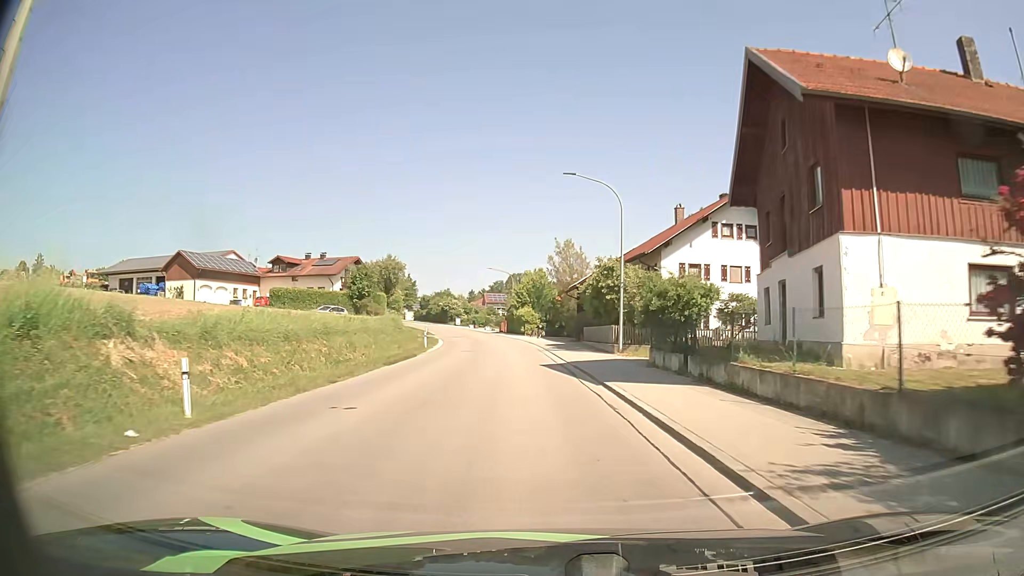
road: tertiary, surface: asphalt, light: Day
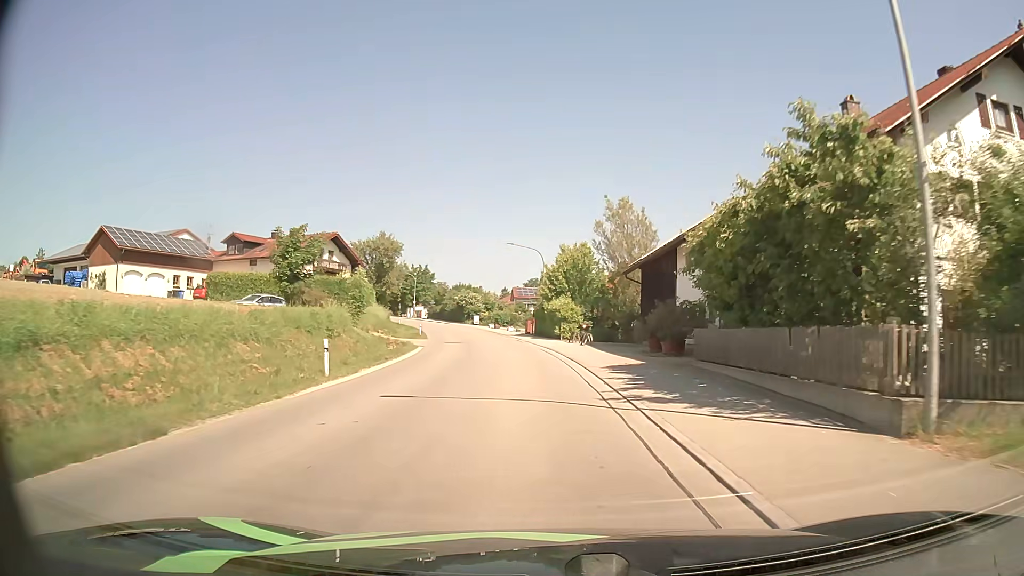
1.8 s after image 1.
(-0.7, +22.8) m; -3°
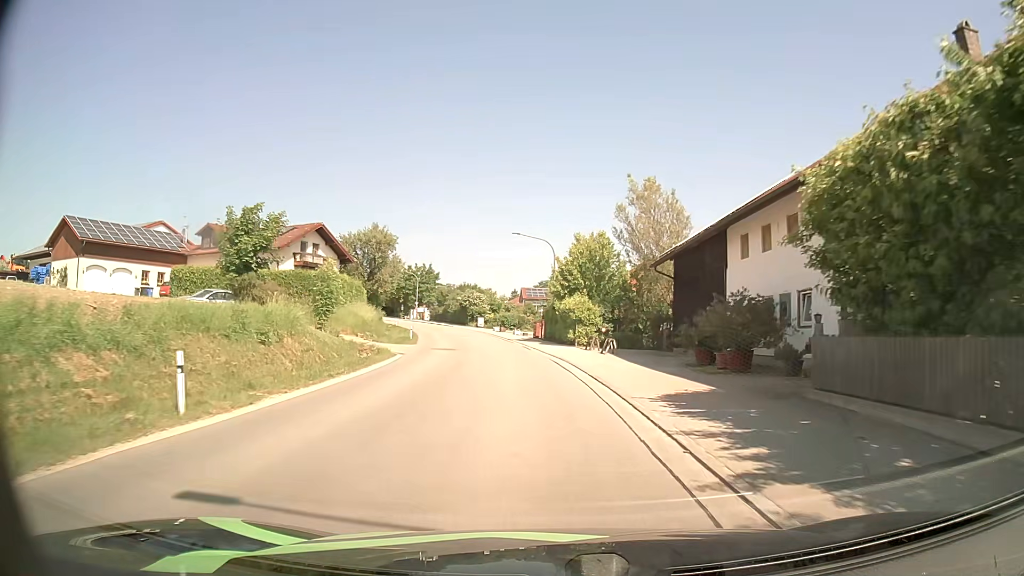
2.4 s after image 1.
(-0.1, +7.6) m; -1°
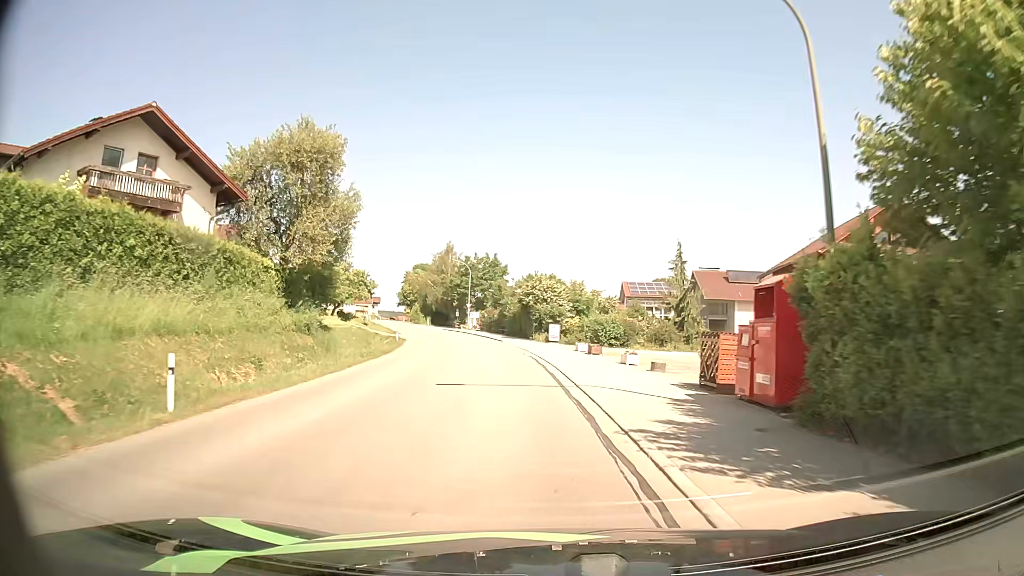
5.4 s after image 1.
(-2.1, +37.1) m; -8°
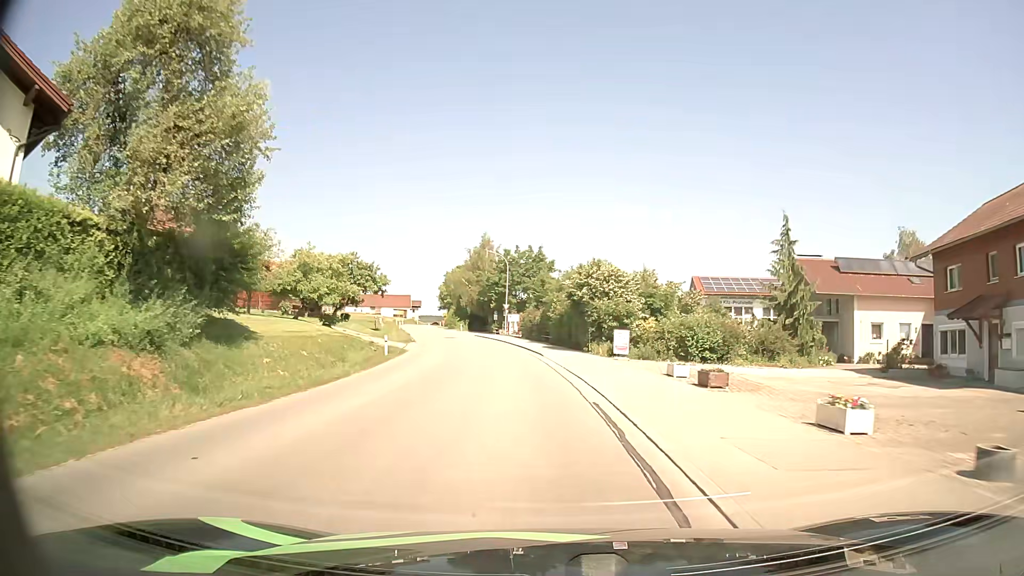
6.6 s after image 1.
(-0.5, +14.4) m; -4°
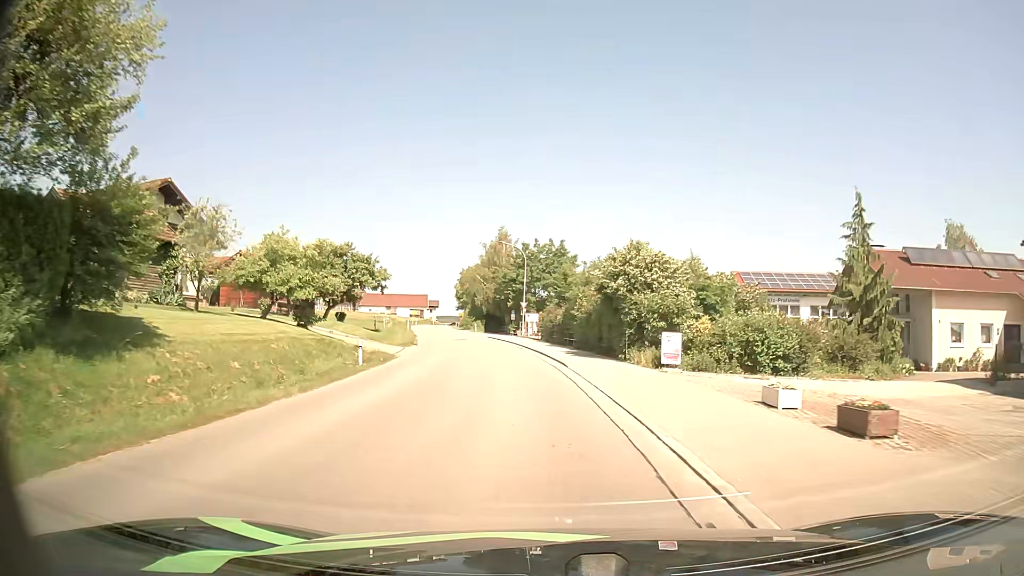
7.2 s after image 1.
(-0.1, +7.1) m; -2°
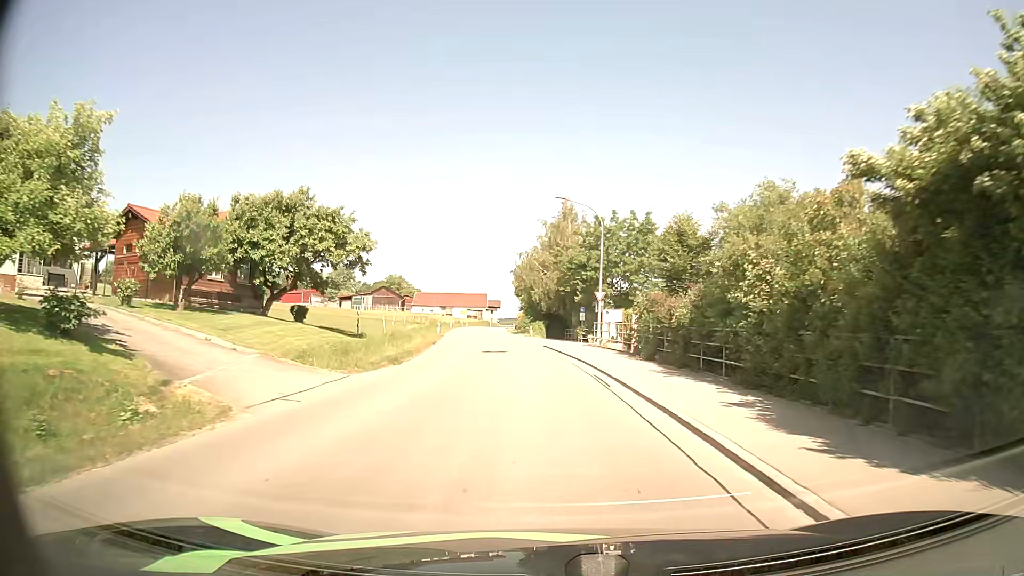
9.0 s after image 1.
(-1.0, +20.8) m; -6°
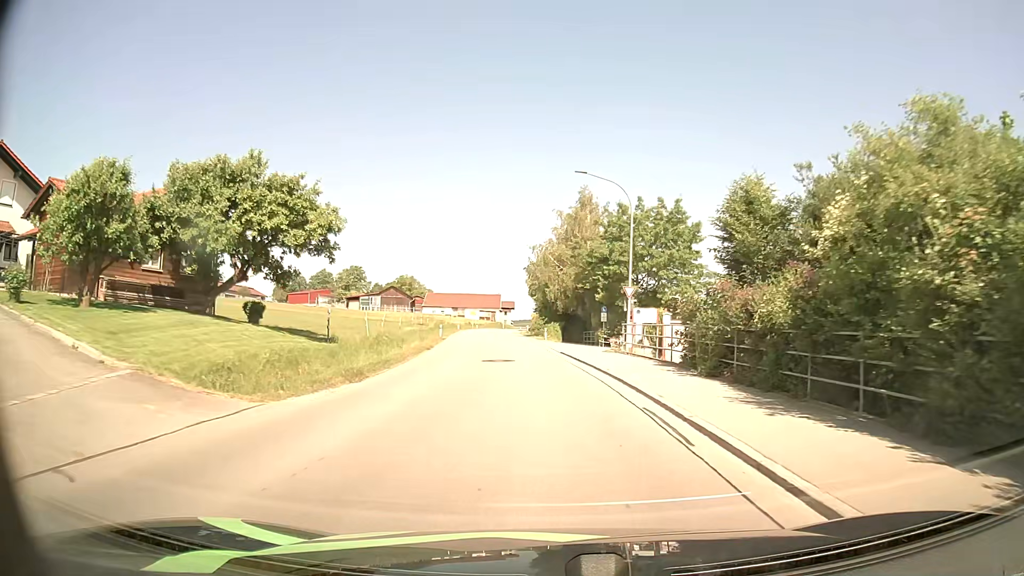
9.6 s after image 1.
(-0.1, +6.8) m; -1°
(0, +10) (-1, +20) (-1, +30) (-2, +40) (-3, +50) (-4, +60) (-4, +70) (-5, +80) (-5, +90) (-6, +100) m
